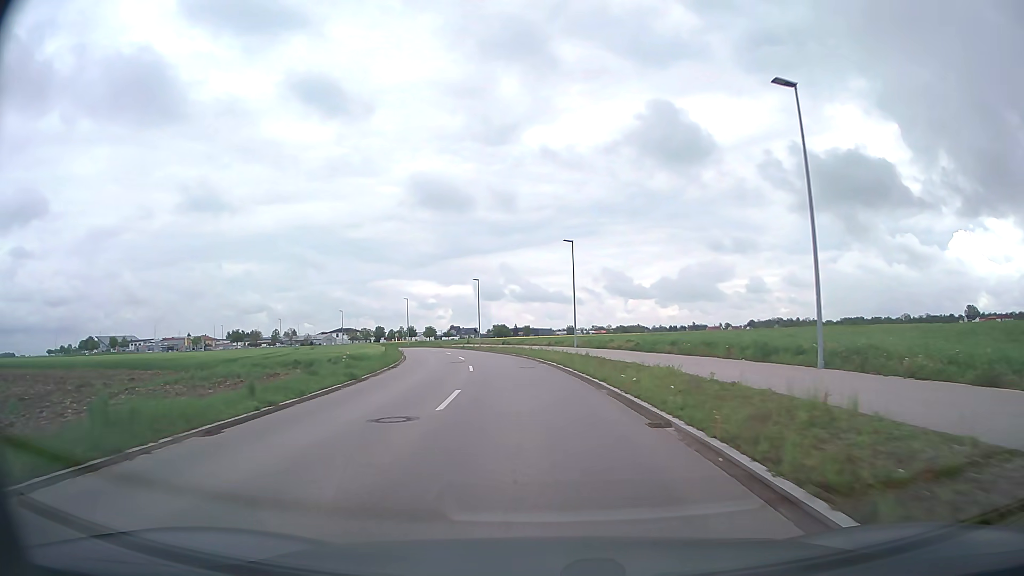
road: tertiary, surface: asphalt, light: Day
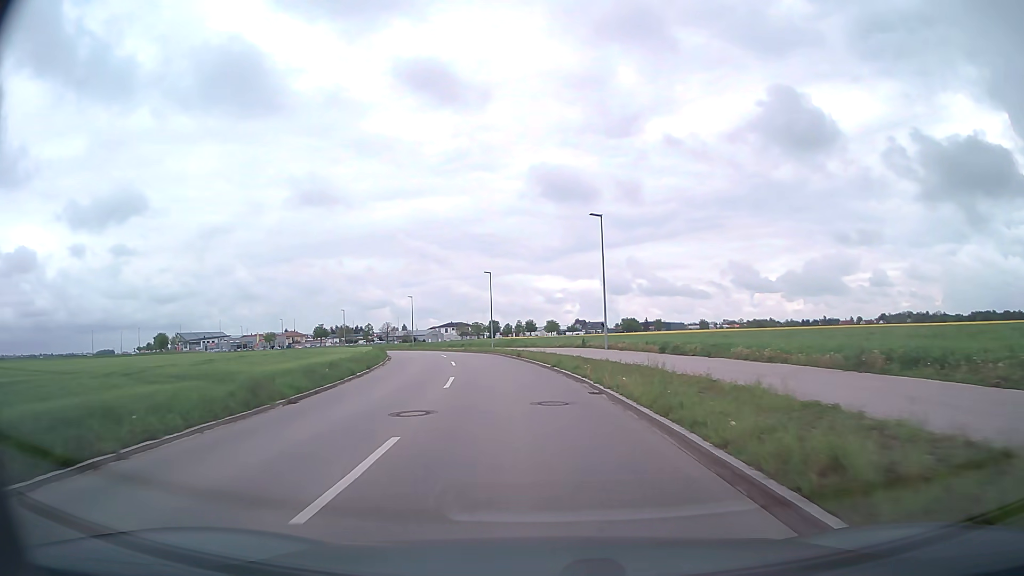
(-3.9, +44.3) m; -11°
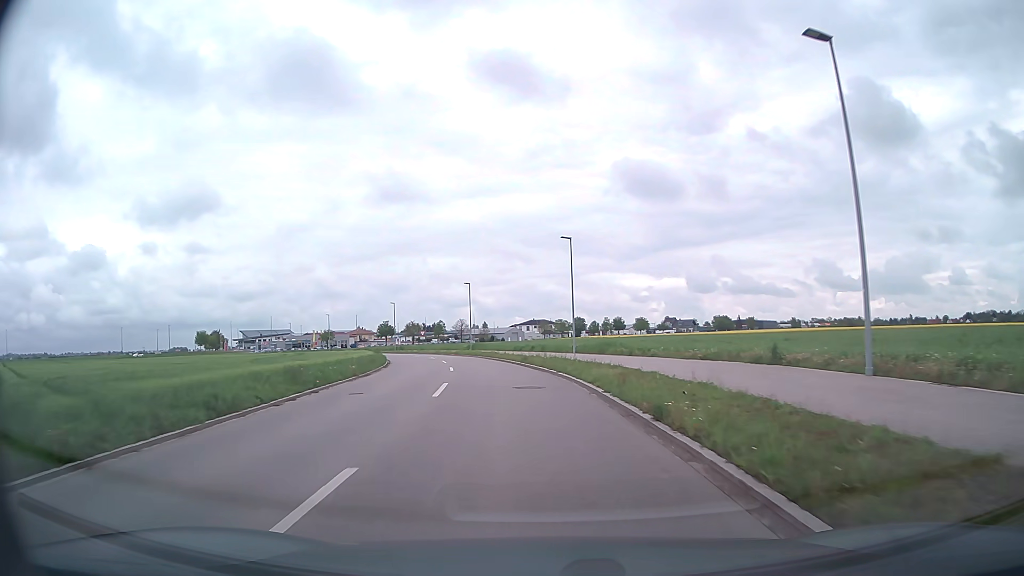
(-1.5, +26.2) m; -7°
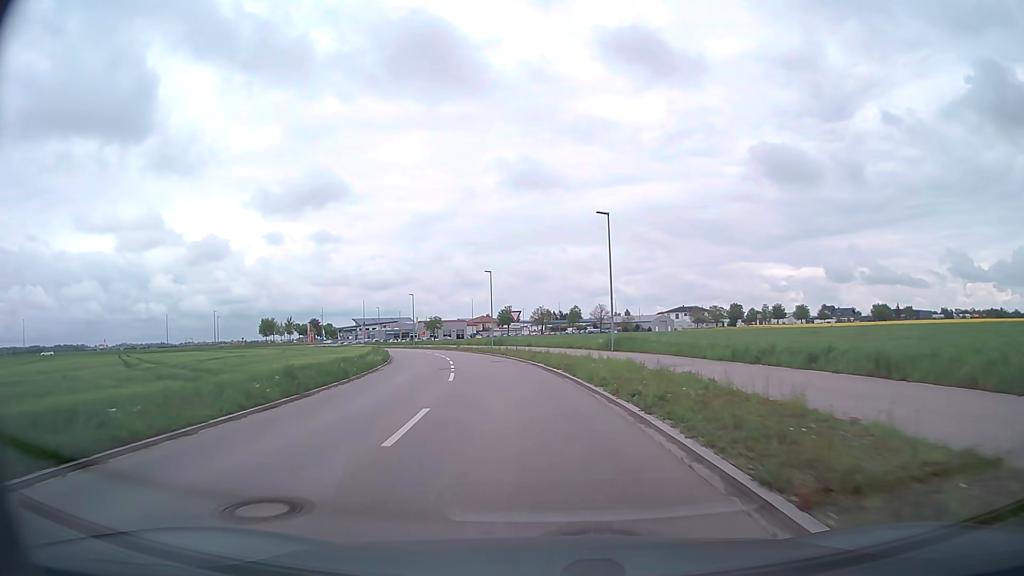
(-4.3, +42.7) m; -12°
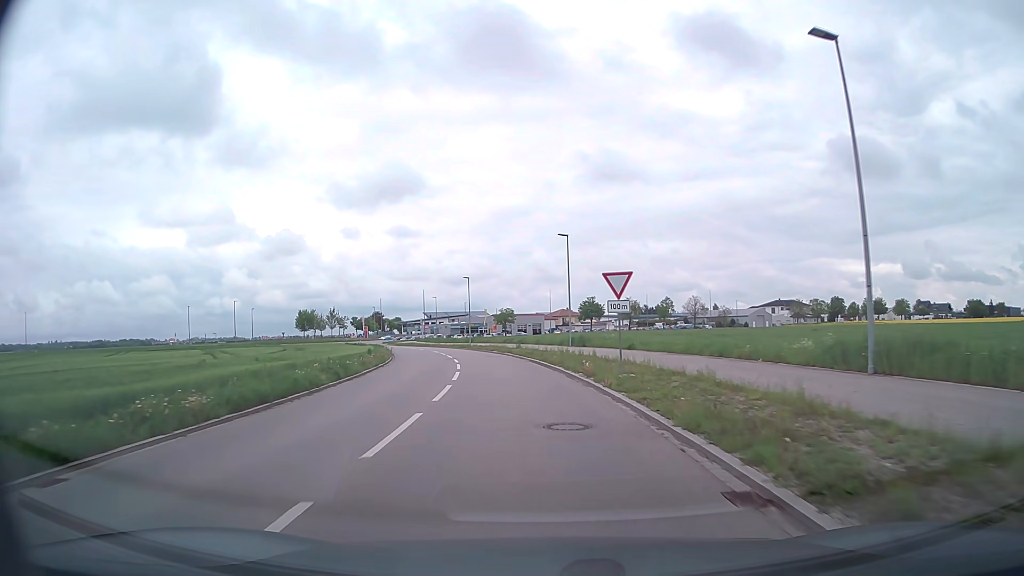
(-1.4, +25.0) m; -7°
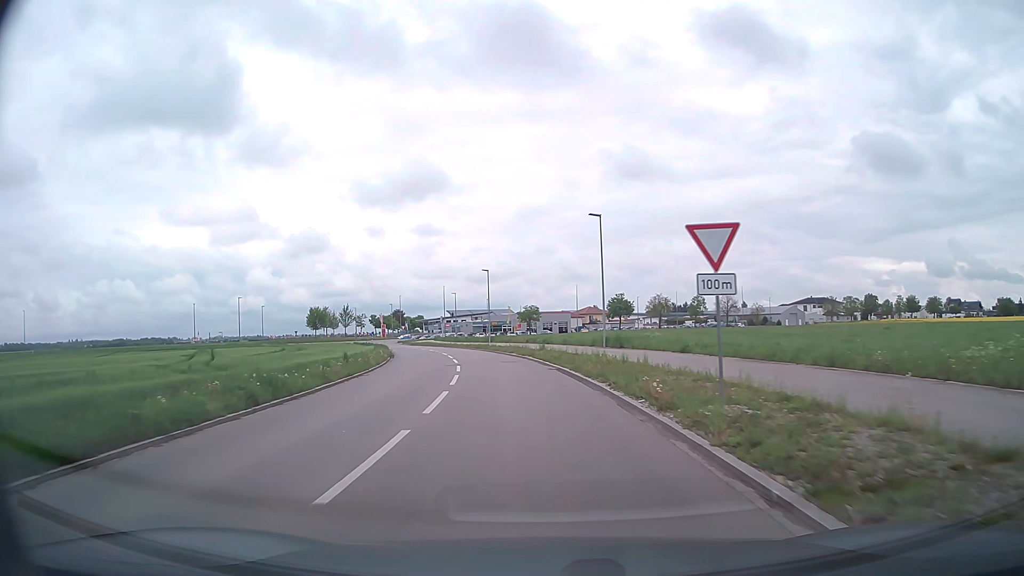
(-0.2, +8.1) m; -2°
